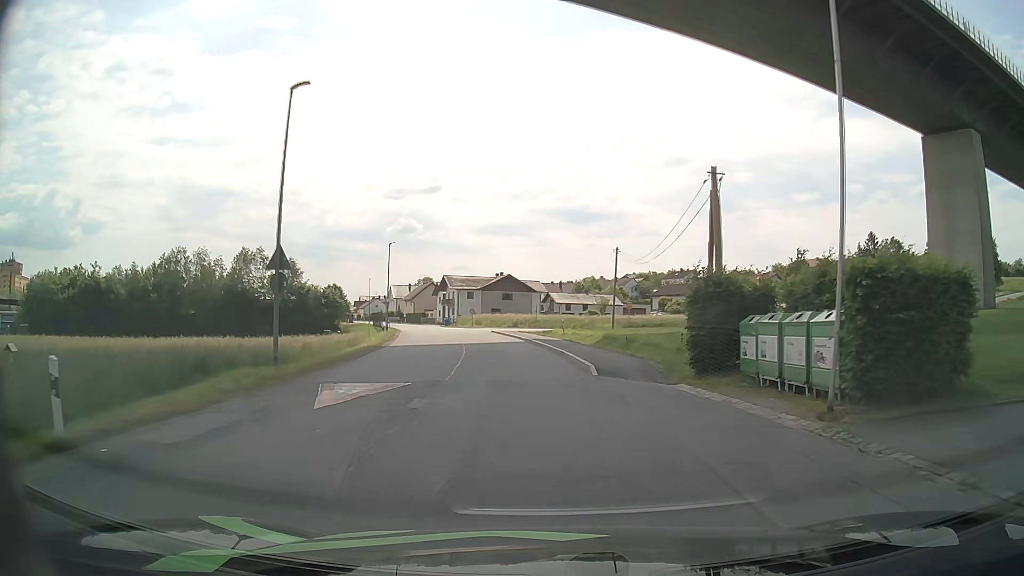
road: unclassified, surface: asphalt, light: Day
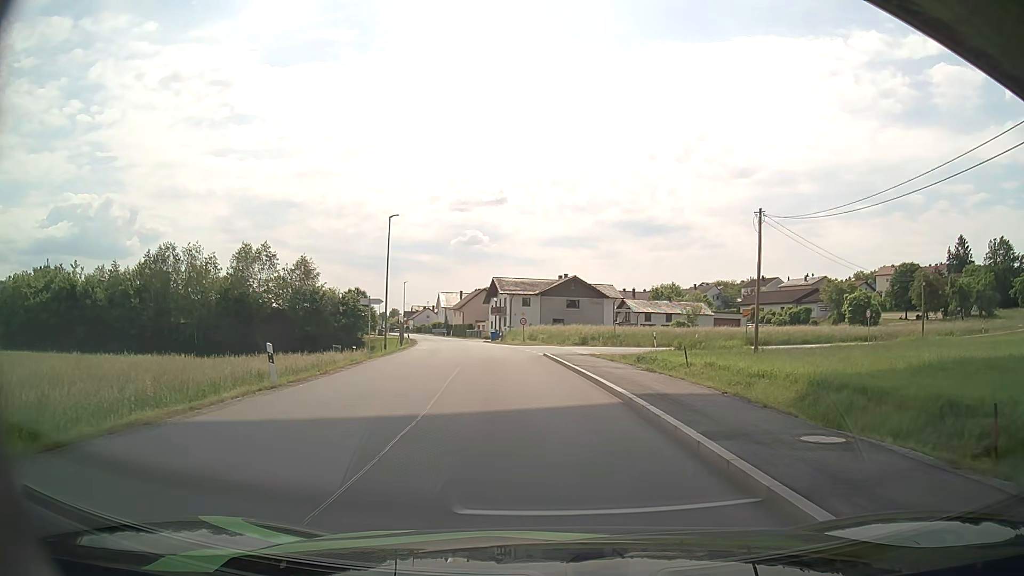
(-1.0, +22.4) m; -6°
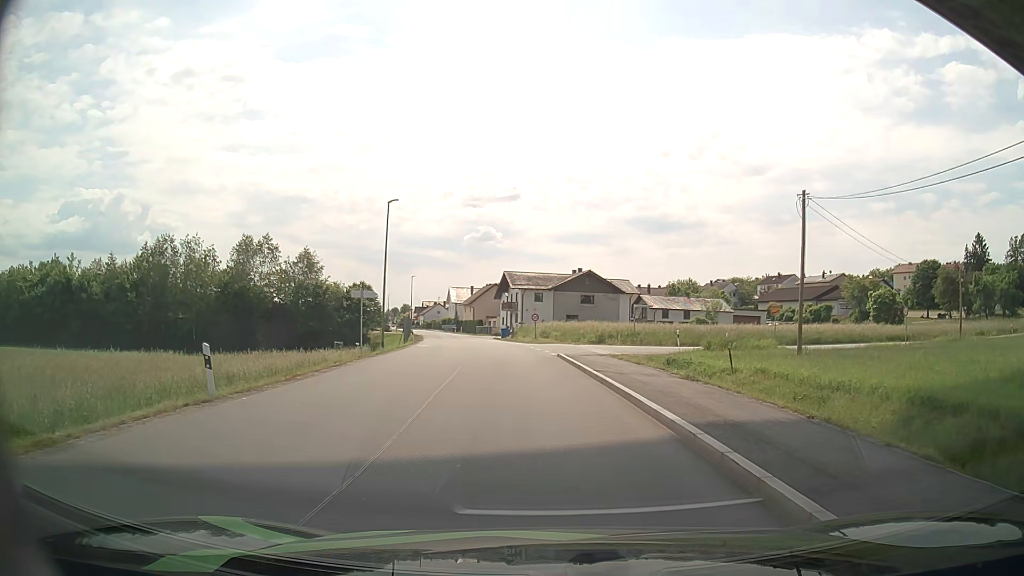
(0.0, +3.8) m; -1°
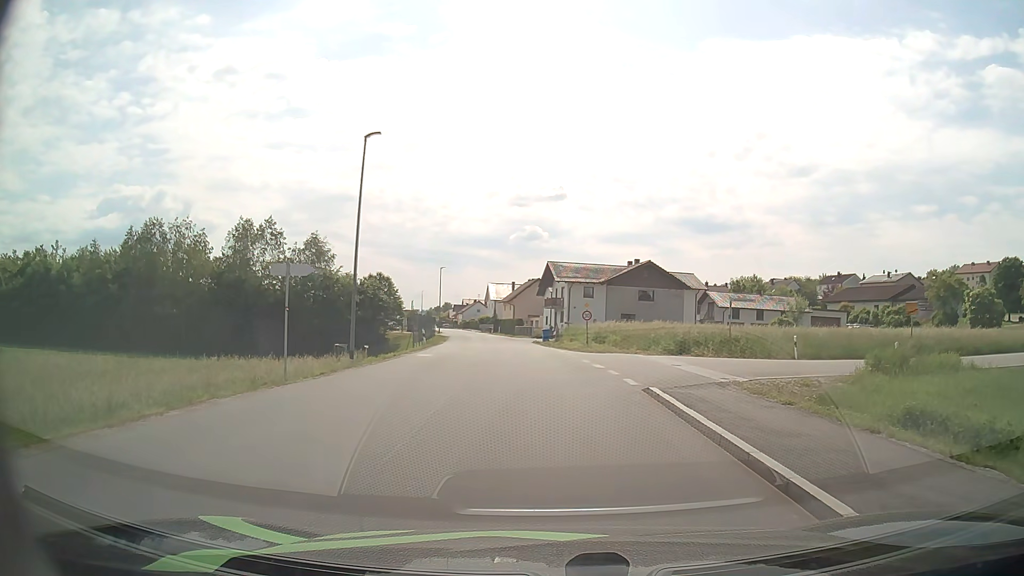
(-0.4, +13.5) m; -4°
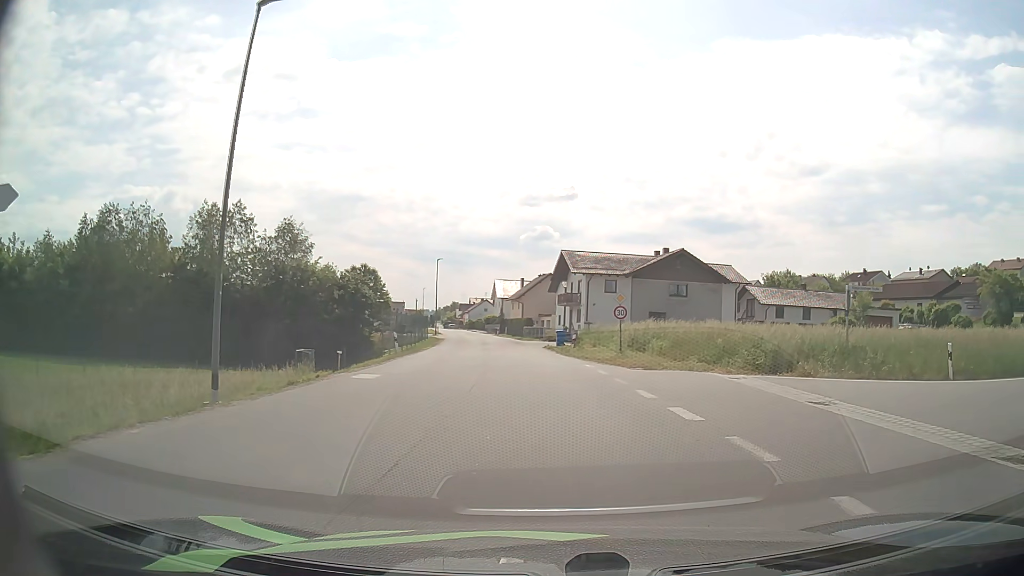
(-0.2, +11.3) m; -1°
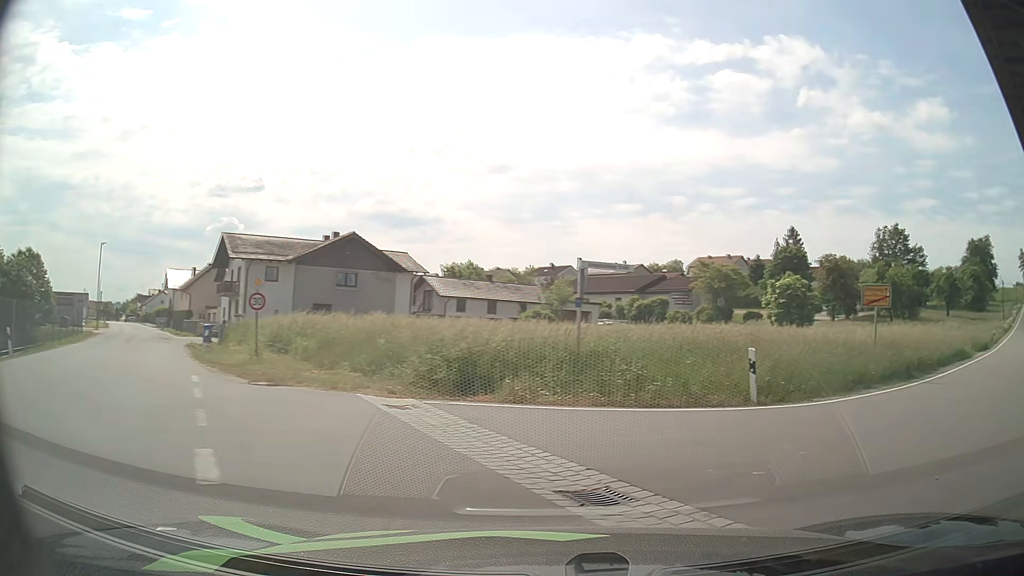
(+1.2, +7.0) m; +27°
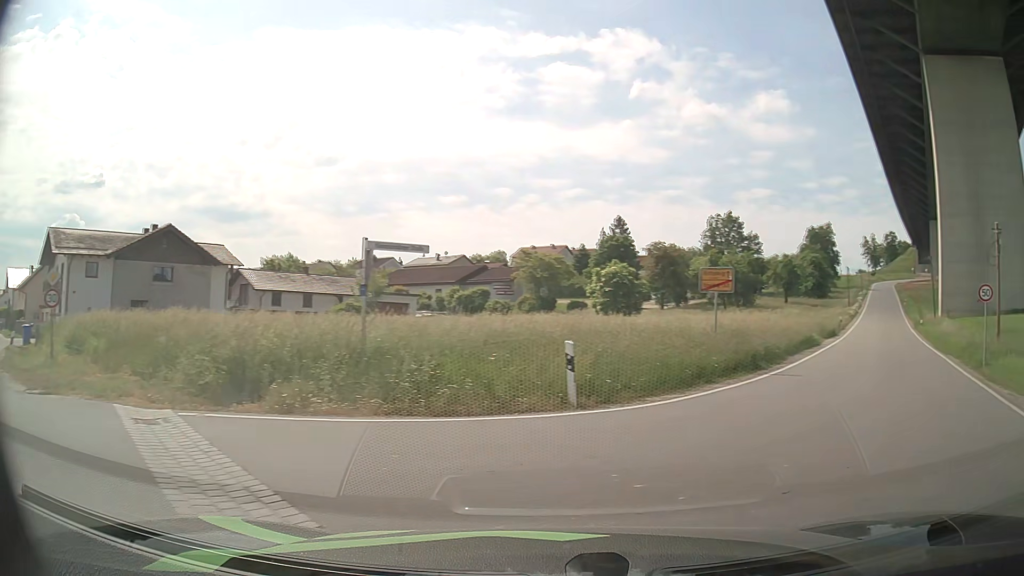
(+0.3, +2.1) m; +17°
